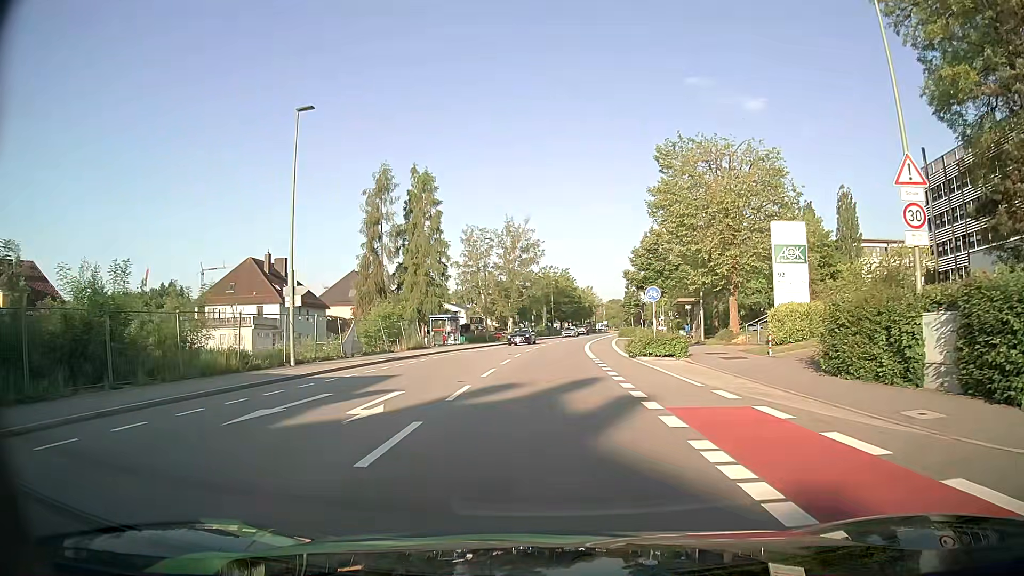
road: tertiary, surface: asphalt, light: Day
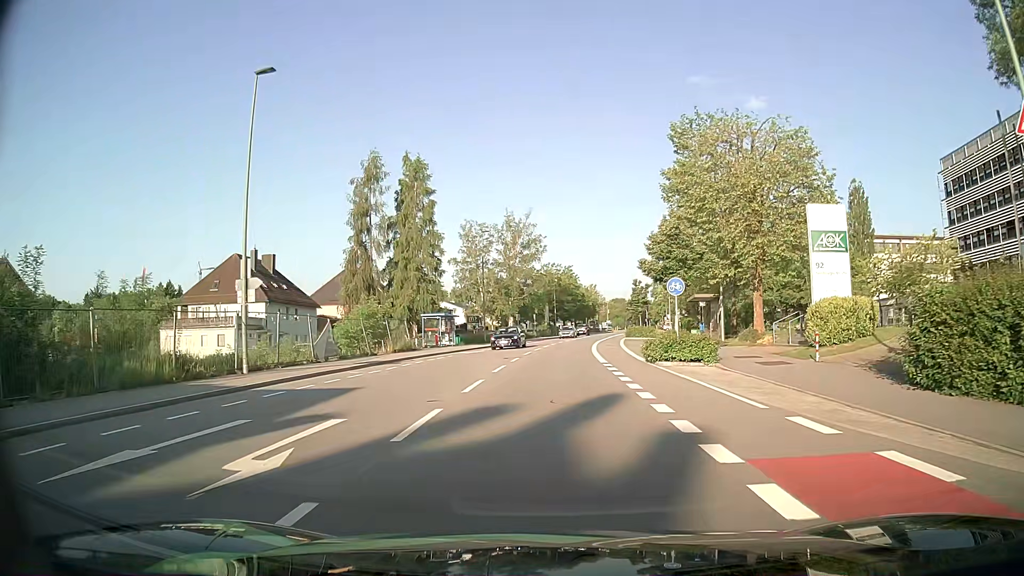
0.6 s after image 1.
(0.0, +4.5) m; 0°
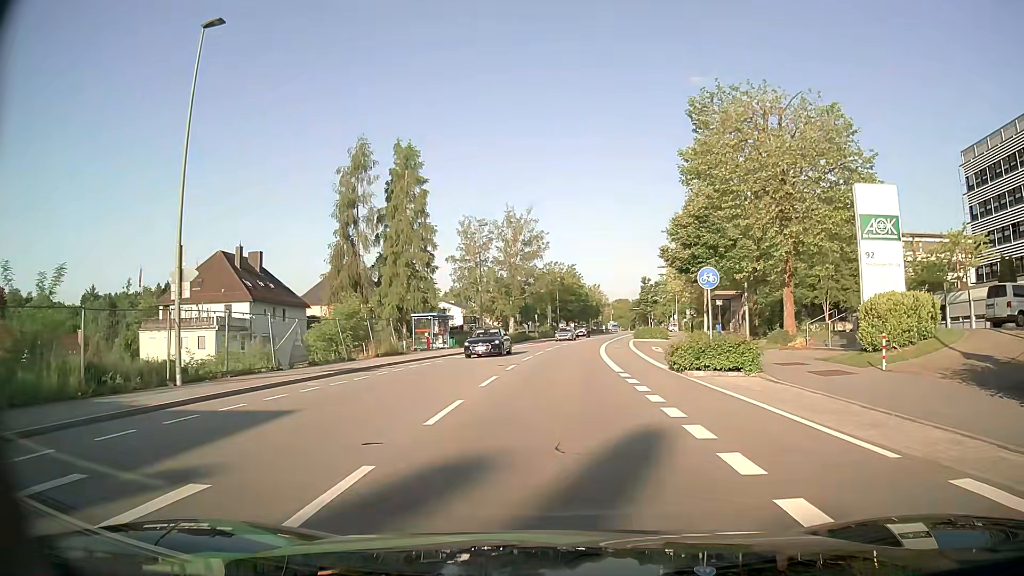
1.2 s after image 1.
(0.0, +4.5) m; 0°
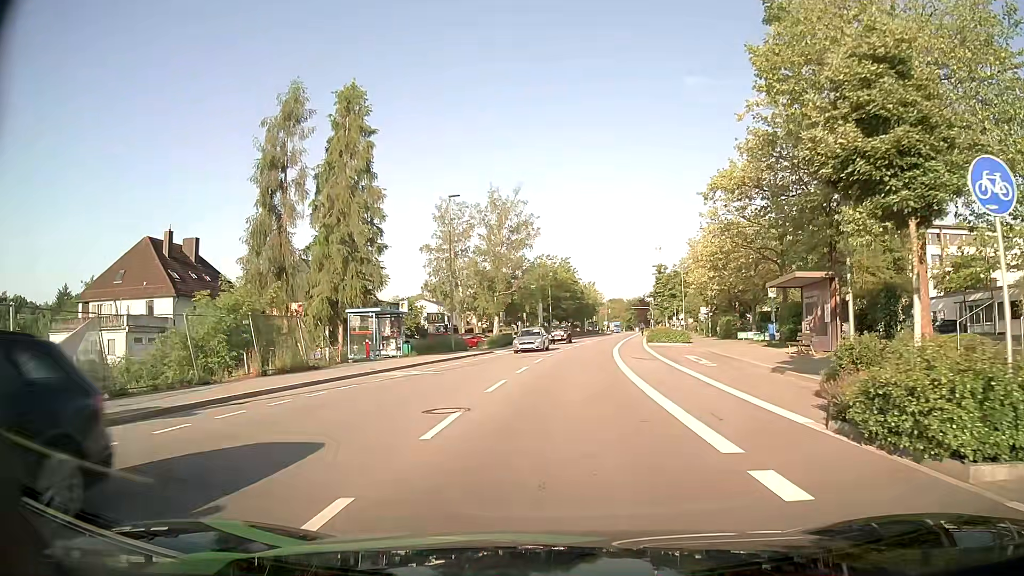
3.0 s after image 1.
(-0.1, +13.2) m; 0°
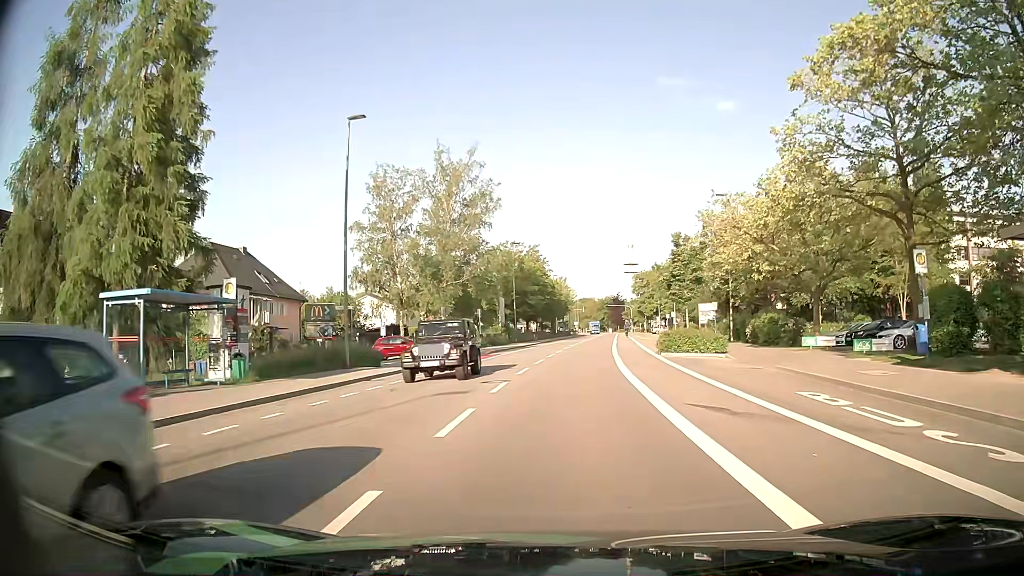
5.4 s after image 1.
(+0.5, +17.4) m; +3°
